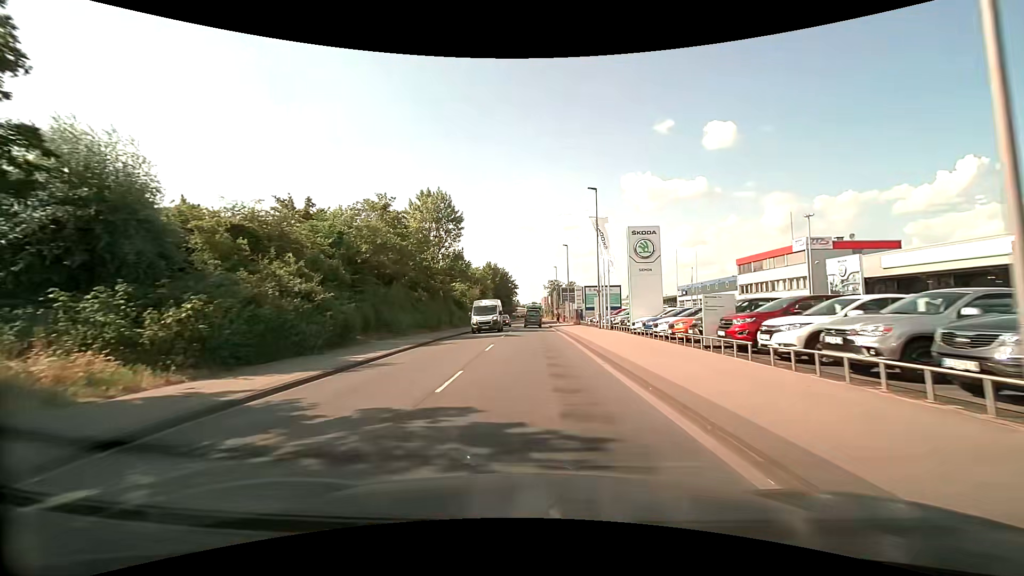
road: unclassified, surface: asphalt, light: Day
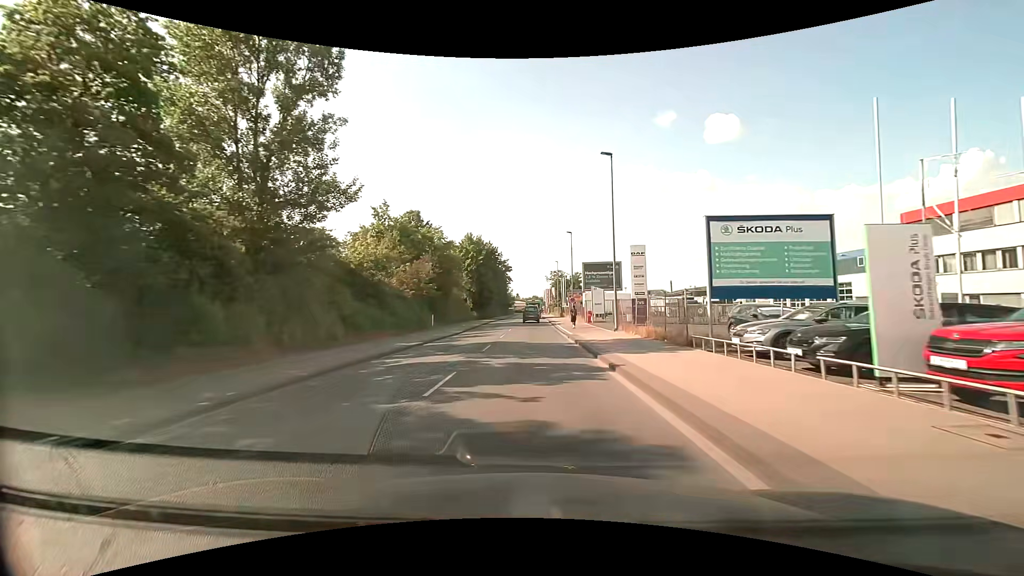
(-0.2, +36.6) m; 0°
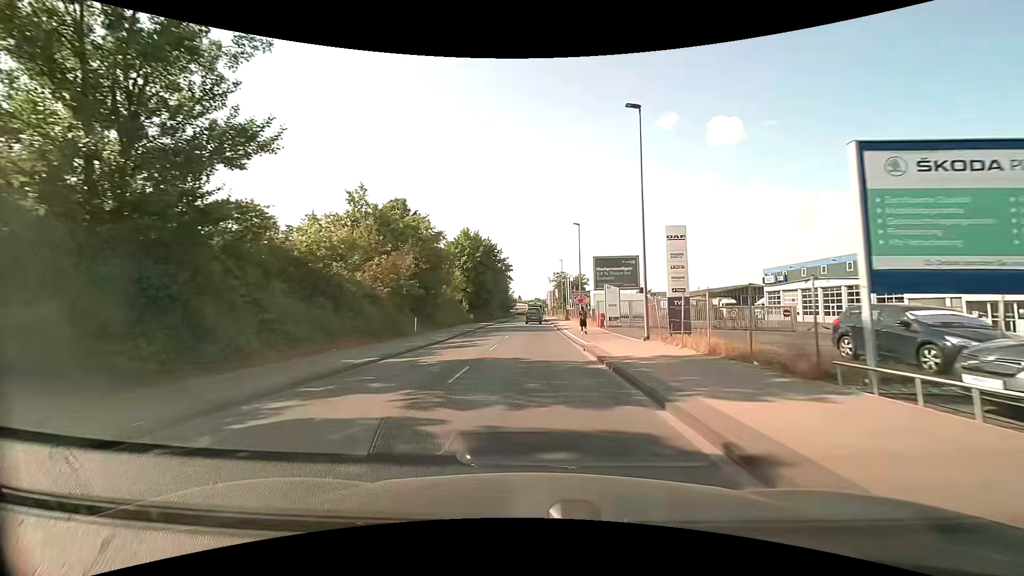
(0.0, +7.1) m; 0°
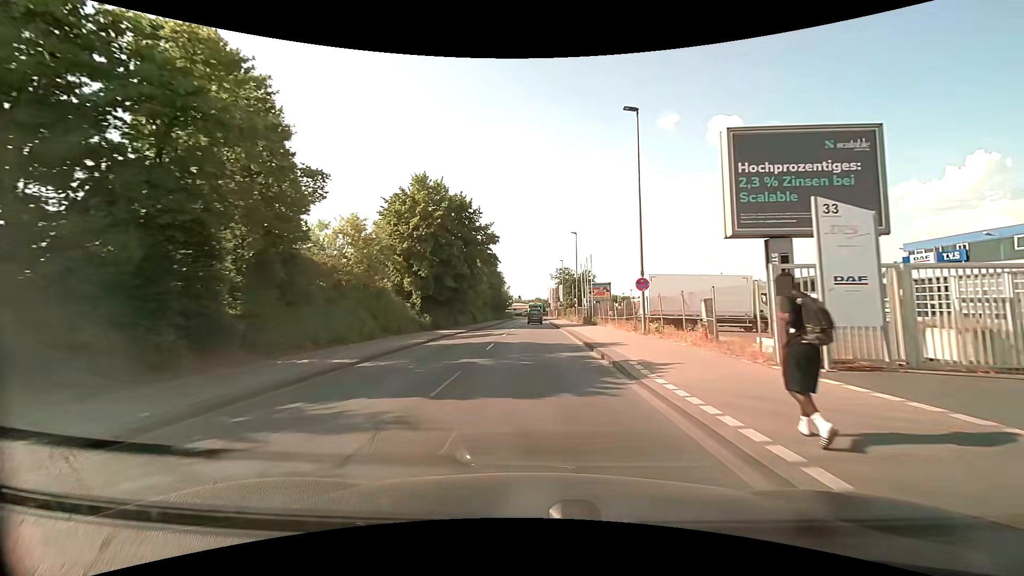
(0.0, +29.2) m; 0°
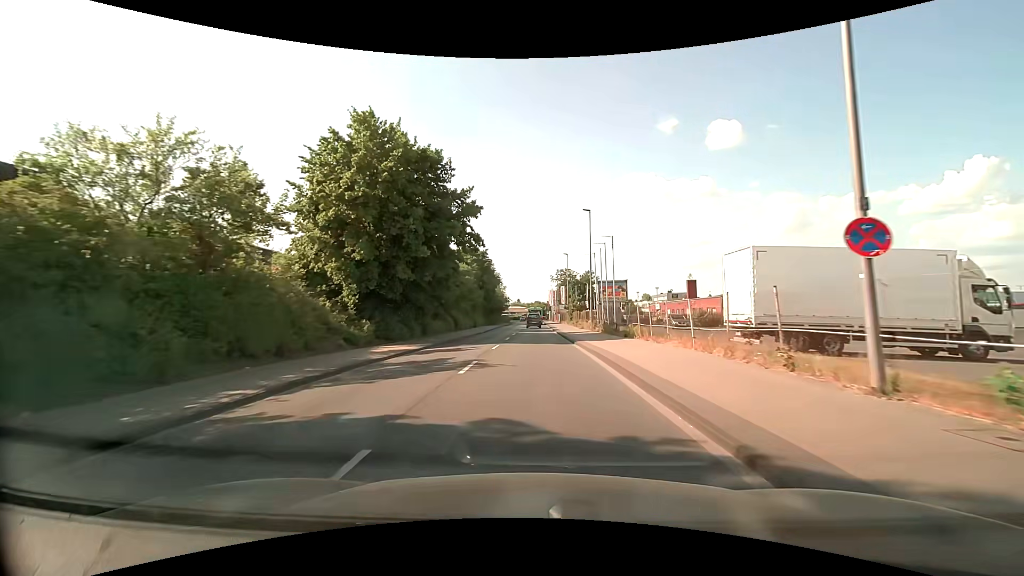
(0.0, +14.8) m; 0°
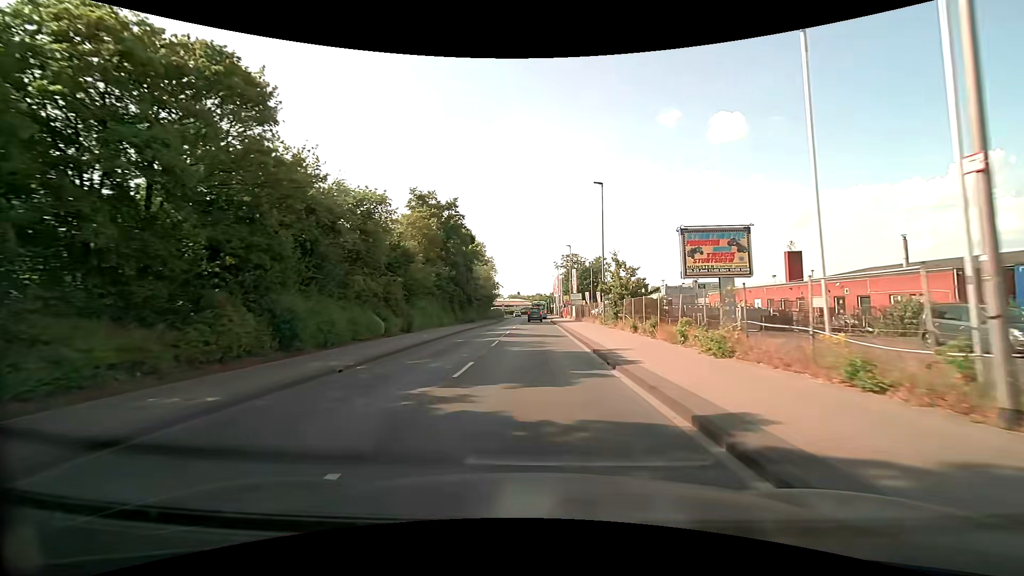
(-0.1, +37.0) m; -1°
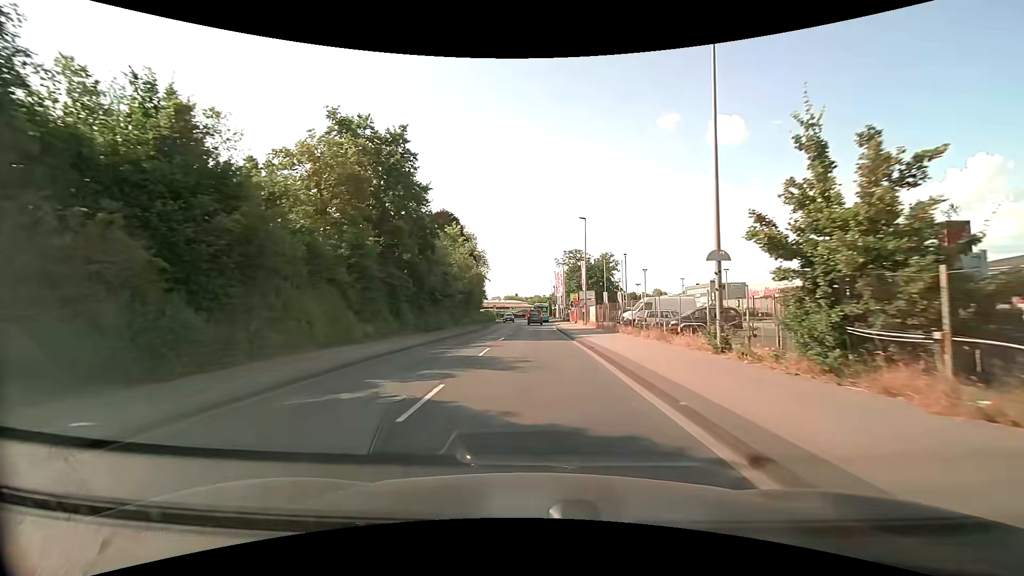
(0.0, +22.3) m; 0°
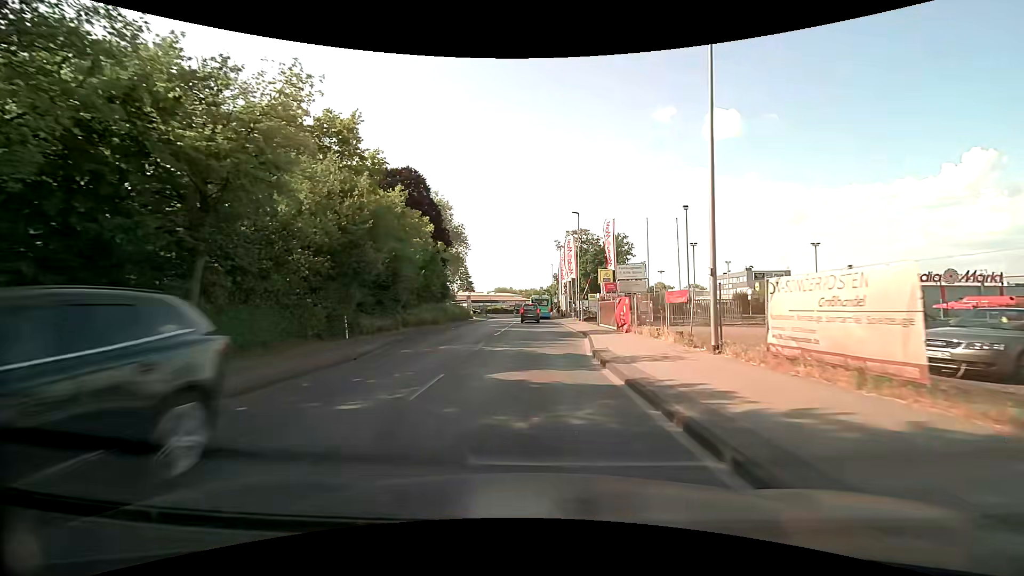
(+0.1, +34.5) m; 0°
(0, +10) (0, +20) (0, +30) (0, +40) (0, +50) (0, +60) (0, +70) (0, +80) (0, +90) (0, +100) m
